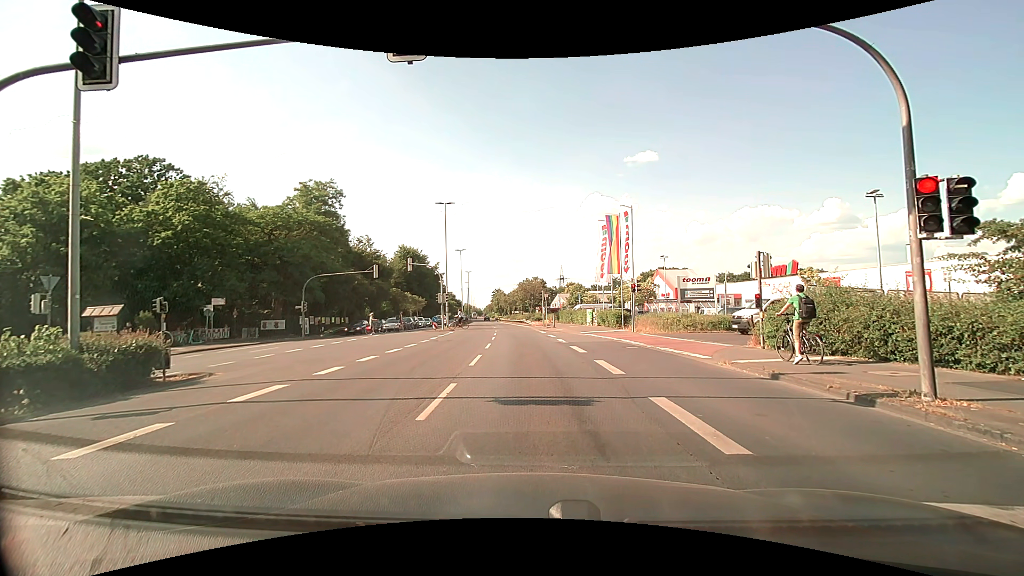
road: primary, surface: asphalt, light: Day
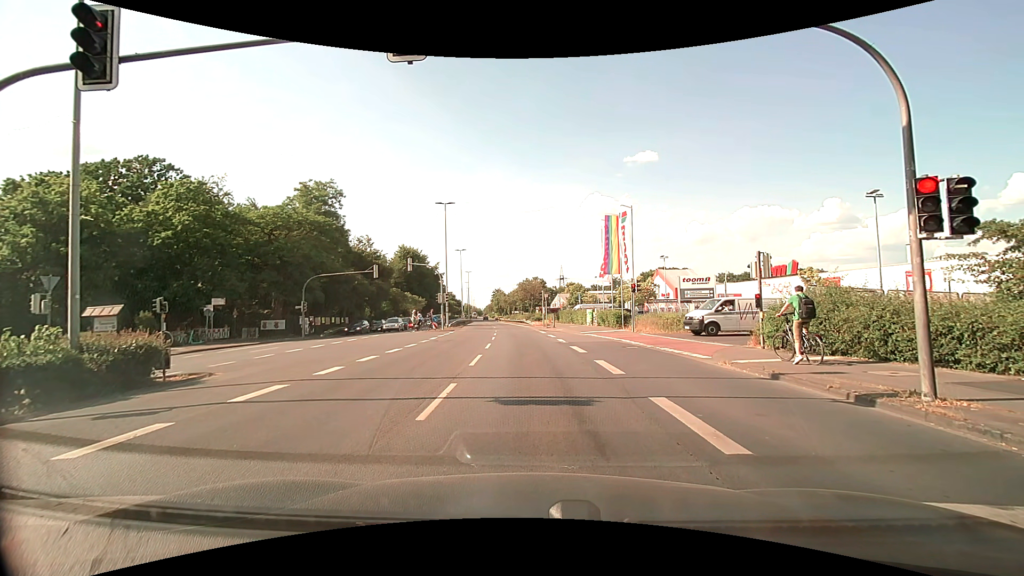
(0.0, 0.0) m; 0°
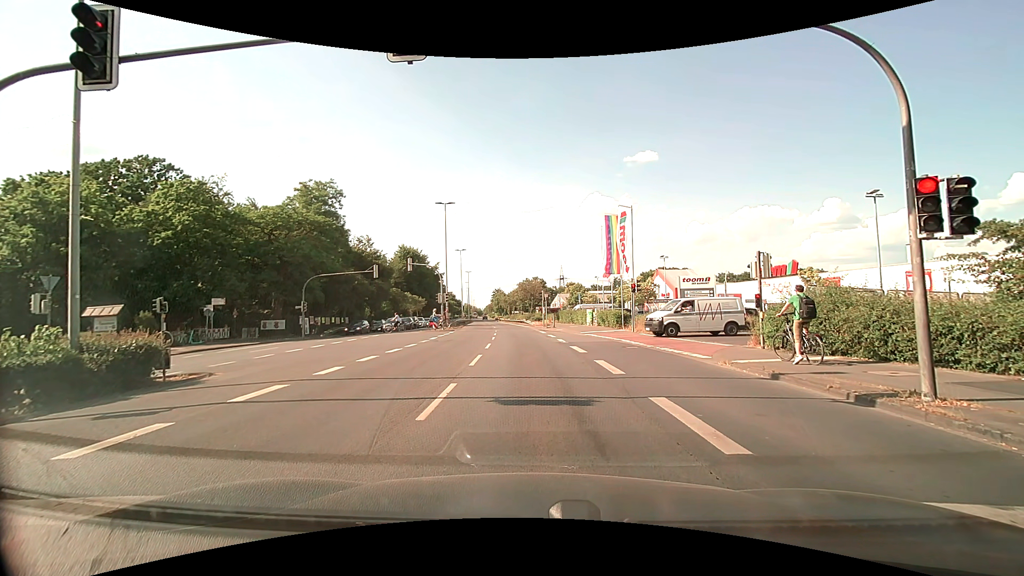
(0.0, 0.0) m; 0°
(0, +10) (0, +20) (-1, +30) (-2, +40) (-3, +50) (-4, +60) (-5, +70) (-6, +80) (-7, +90) (-8, +100) m
